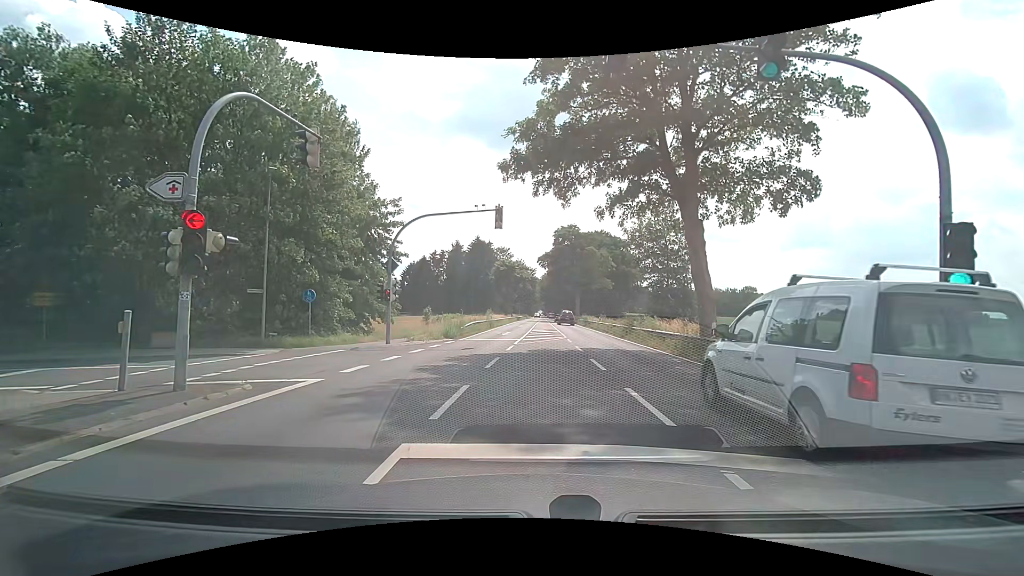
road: primary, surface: asphalt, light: Day
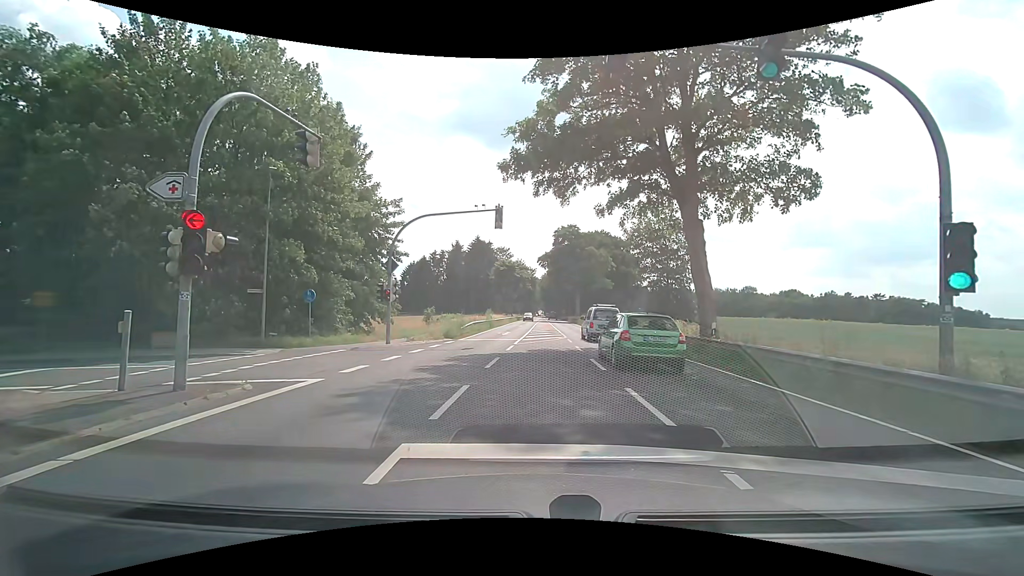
(0.0, 0.0) m; 0°
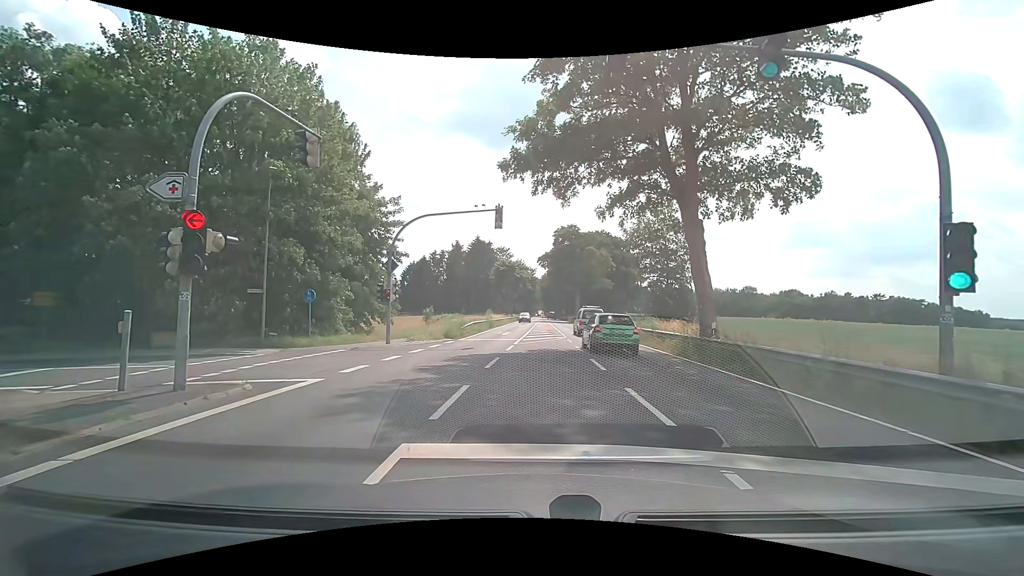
(0.0, 0.0) m; 0°
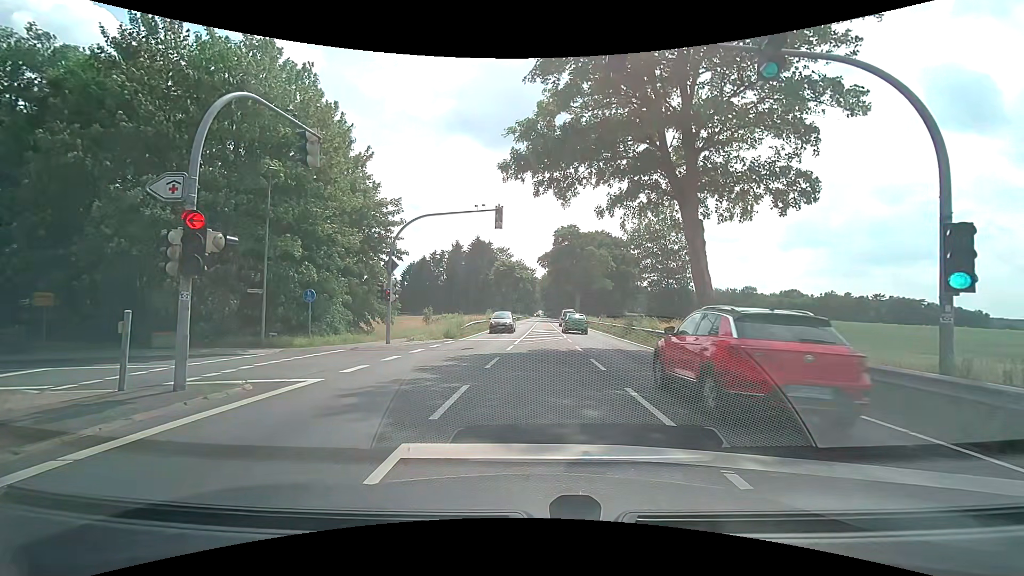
(0.0, 0.0) m; 0°
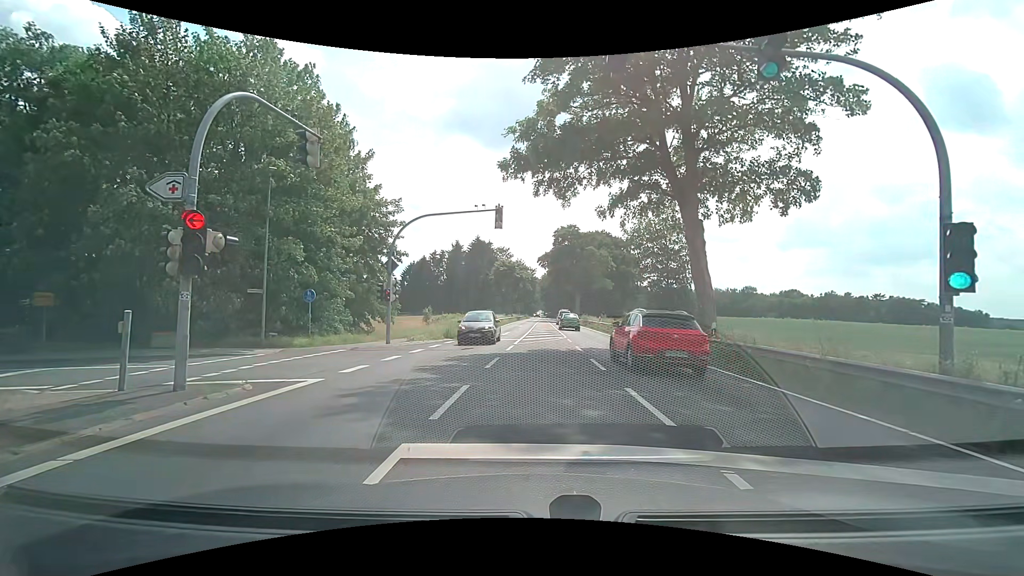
(0.0, 0.0) m; 0°
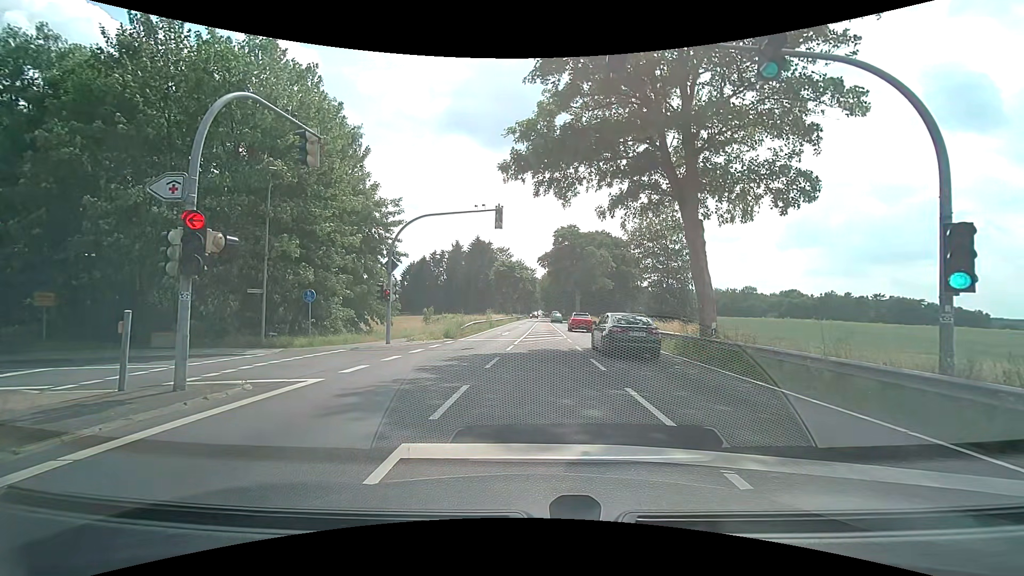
(0.0, 0.0) m; 0°
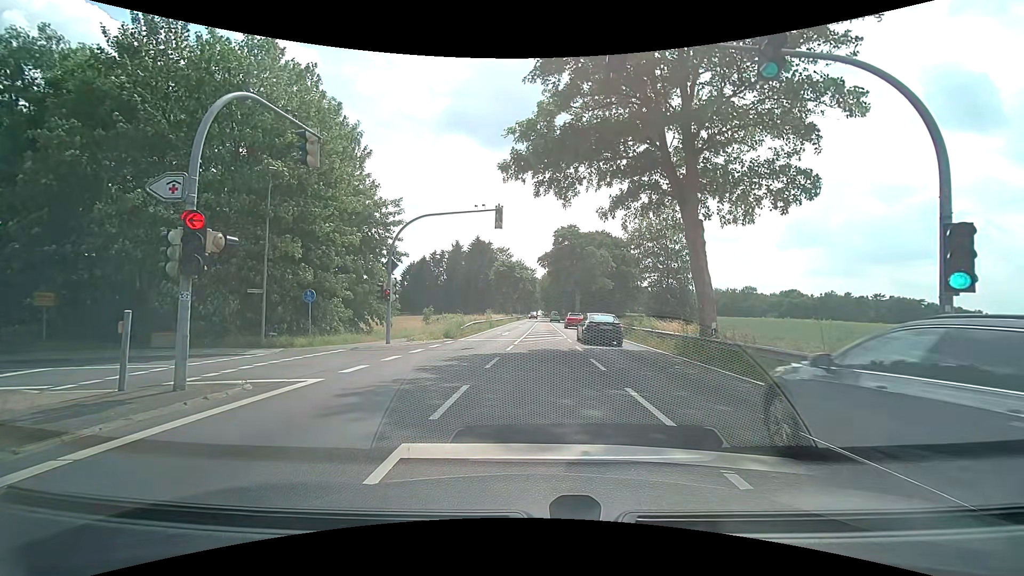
(0.0, 0.0) m; 0°
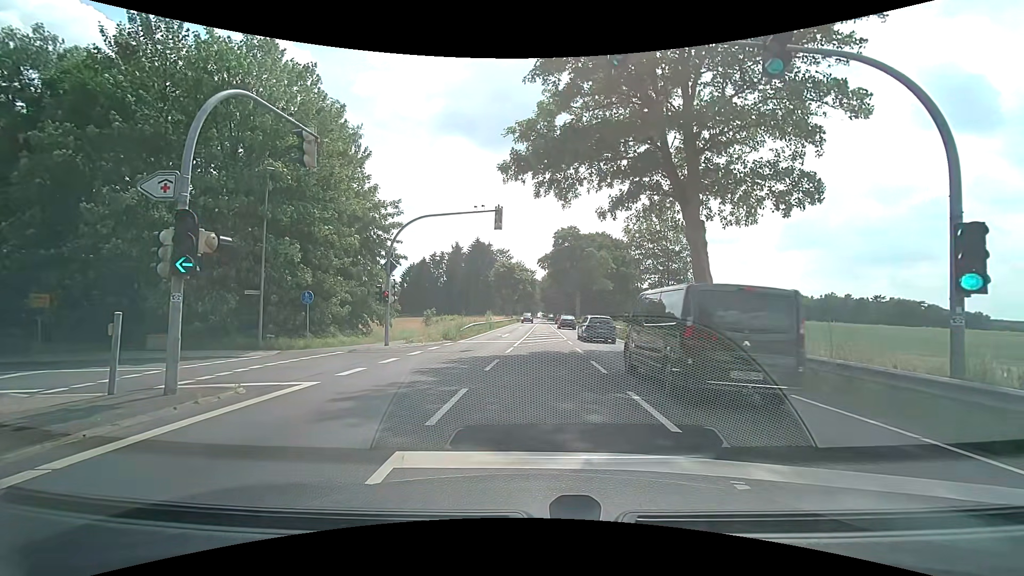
(0.0, +0.2) m; 0°
(0, +10) (-6, +18) (-15, +19) (-25, +19) (-35, +19) (-45, +20) (-55, +20) (-65, +21) (-75, +21) (-85, +23) m
